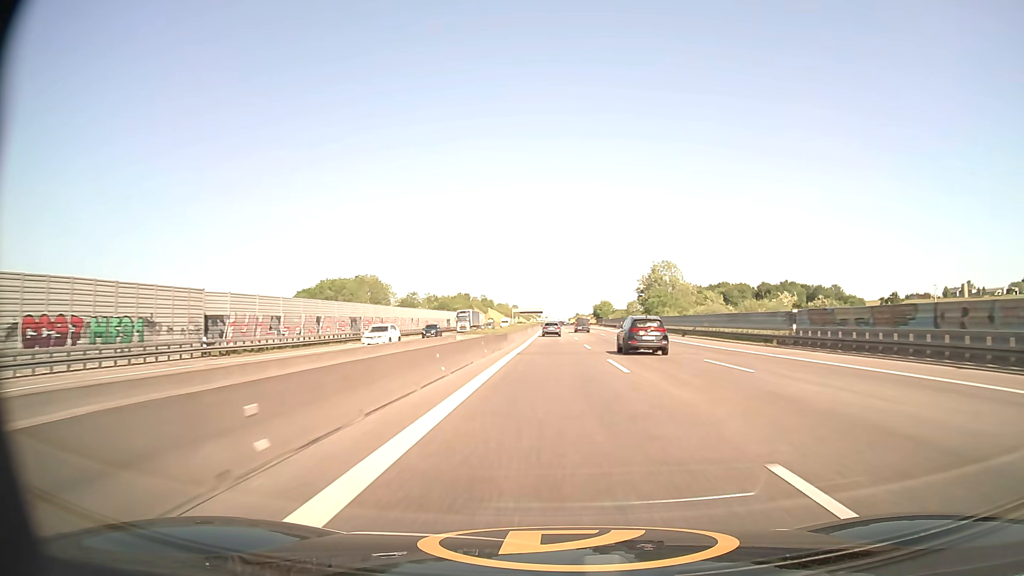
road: motorway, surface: asphalt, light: Day
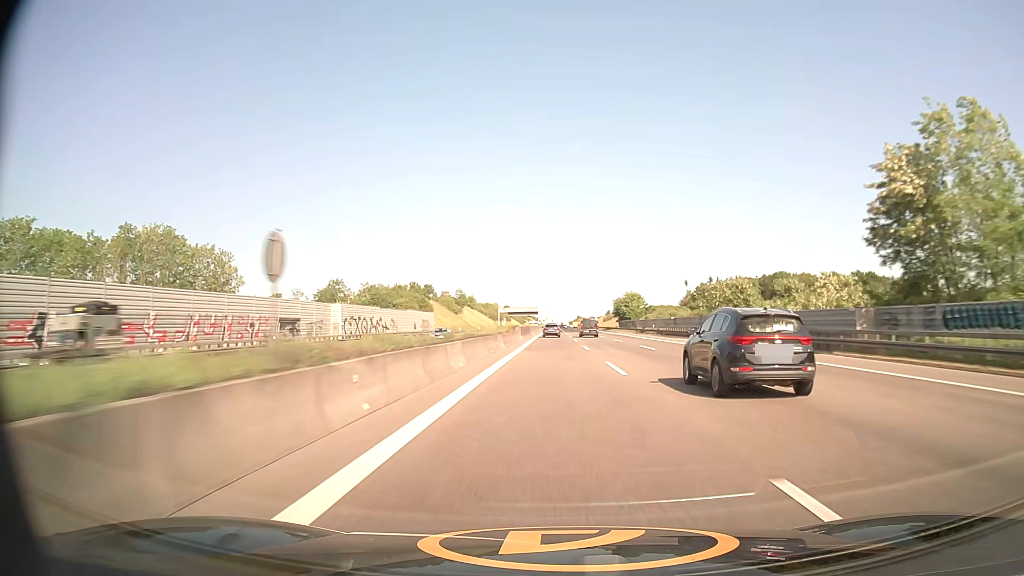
(+0.2, +90.3) m; 0°
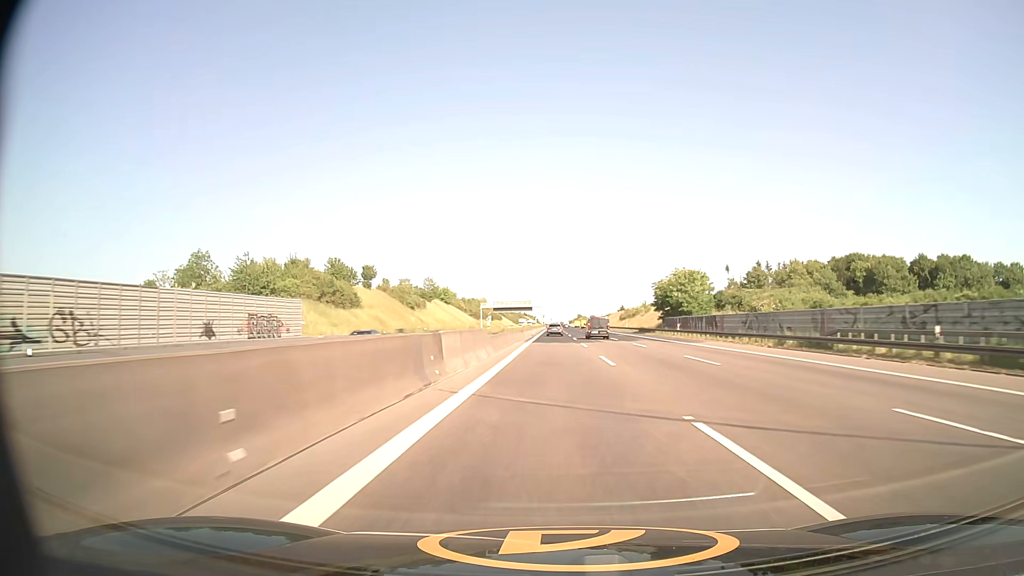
(+0.1, +67.7) m; 0°
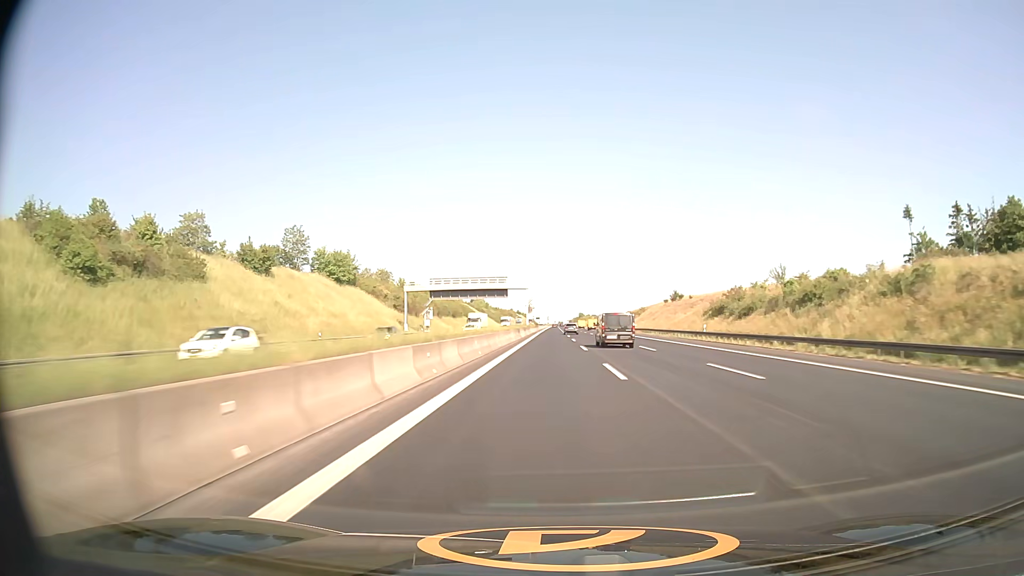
(+0.3, +113.3) m; 0°
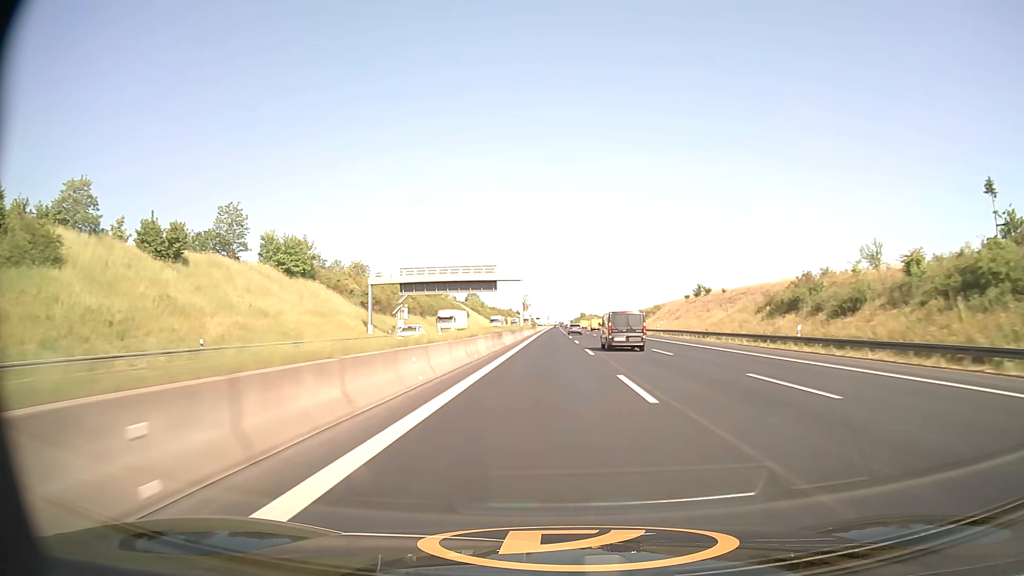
(0.0, +22.7) m; 0°
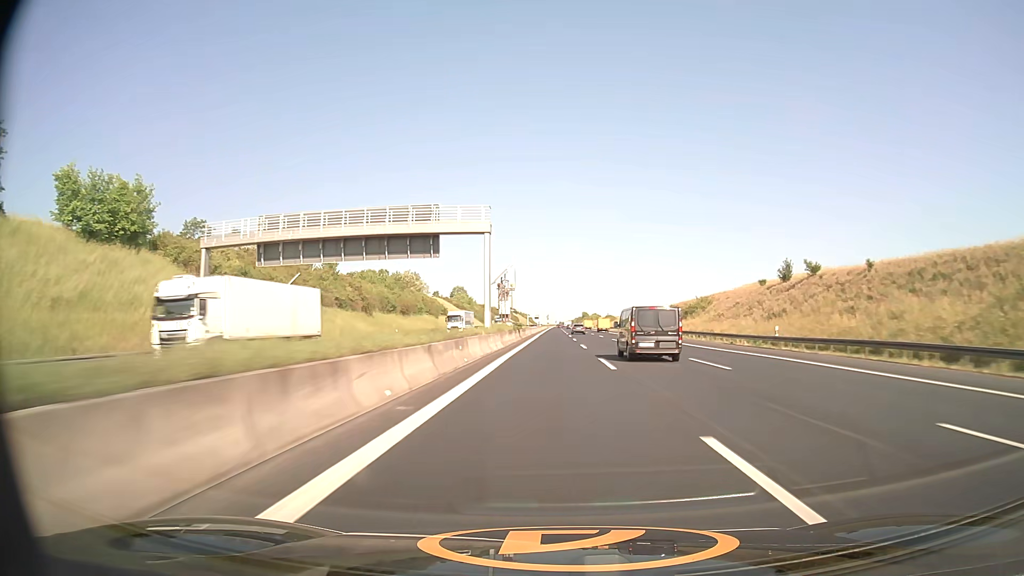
(0.0, +45.6) m; 0°
(0, +10) (0, +20) (0, +30) (0, +40) (0, +50) (0, +60) (0, +70) (0, +80) (0, +90) (0, +100) m
